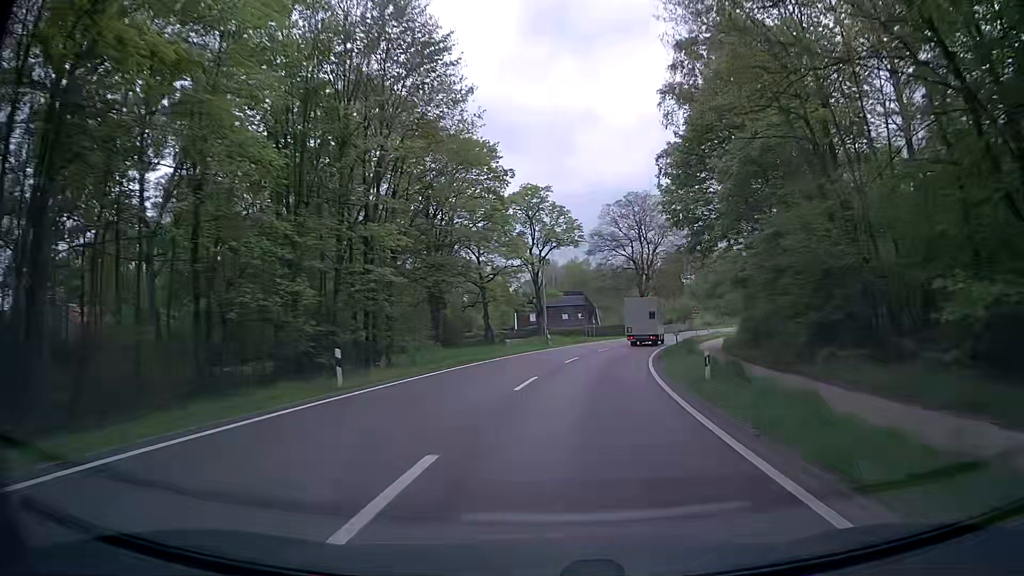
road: secondary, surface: asphalt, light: Day
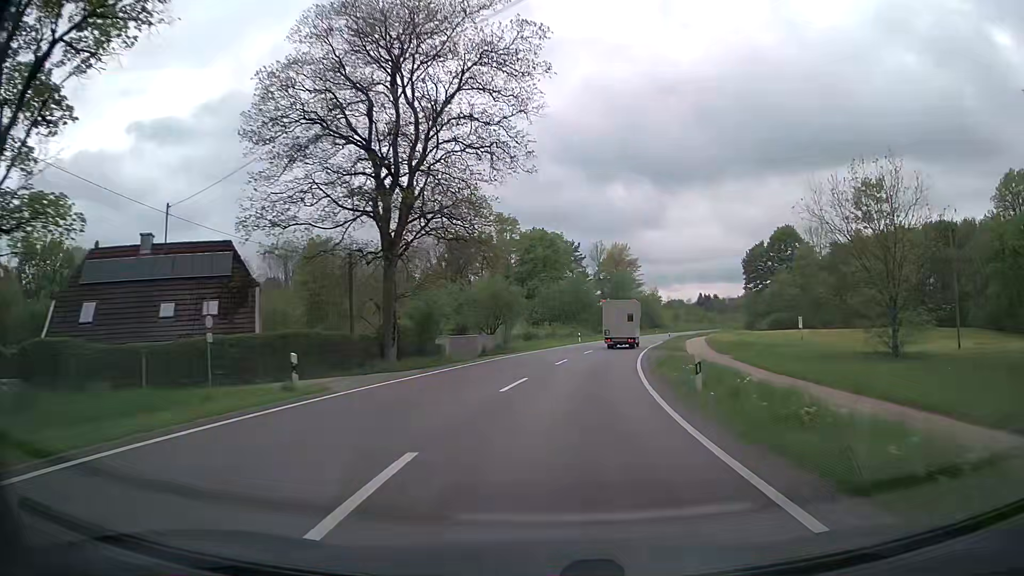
(+9.6, +59.1) m; +19°
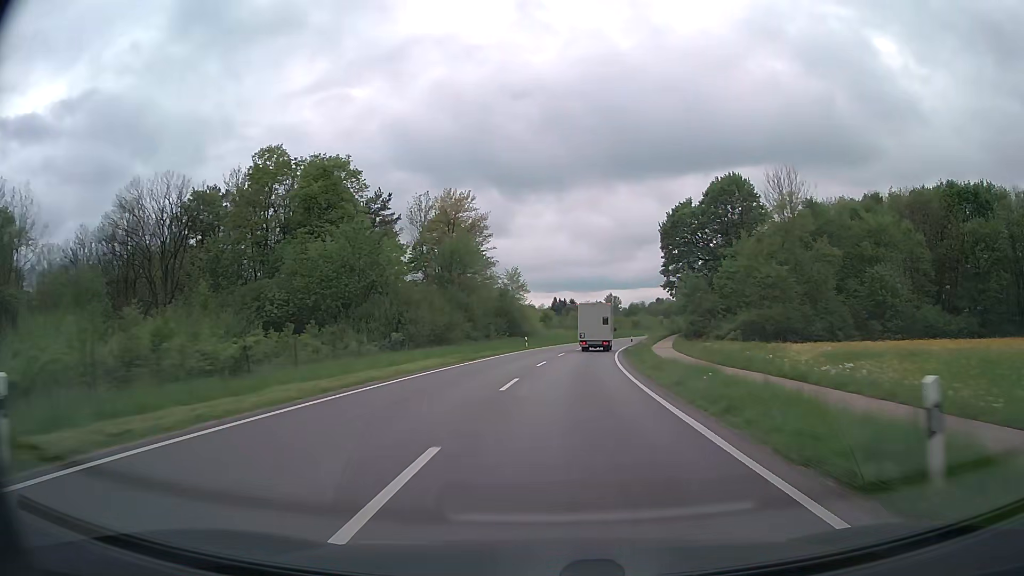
(+8.0, +59.4) m; +13°
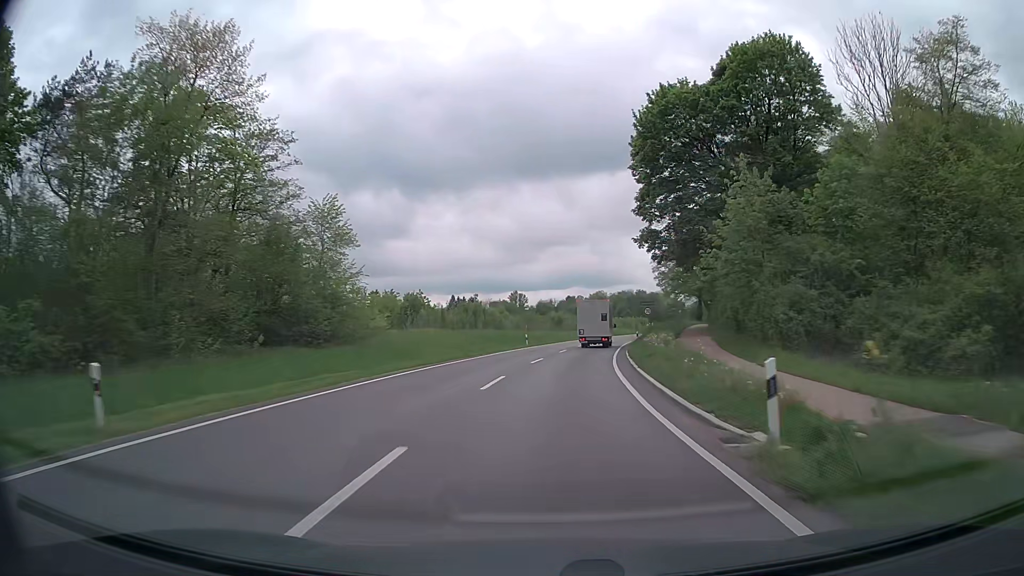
(+3.5, +48.3) m; +8°
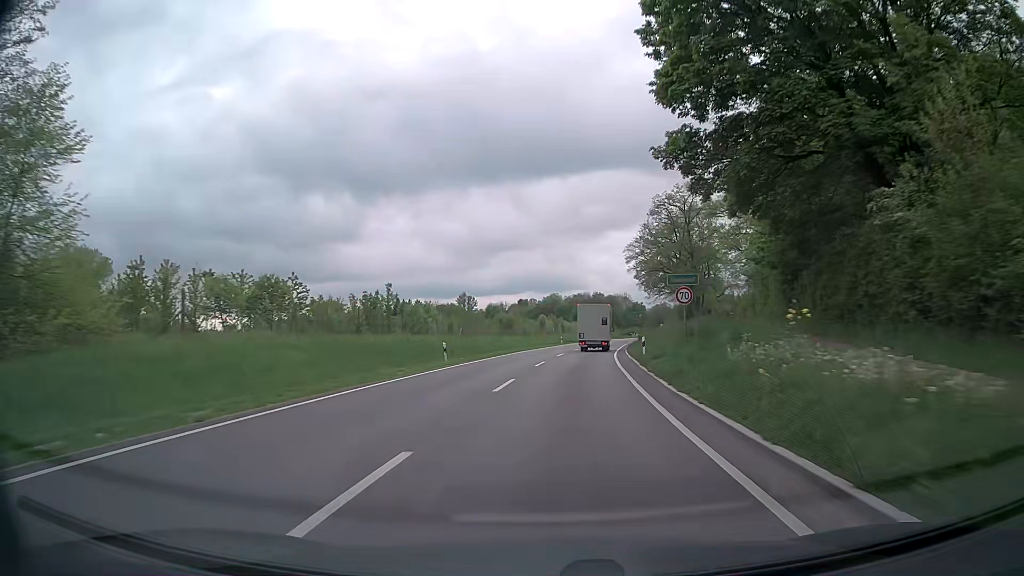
(+0.9, +24.5) m; +4°
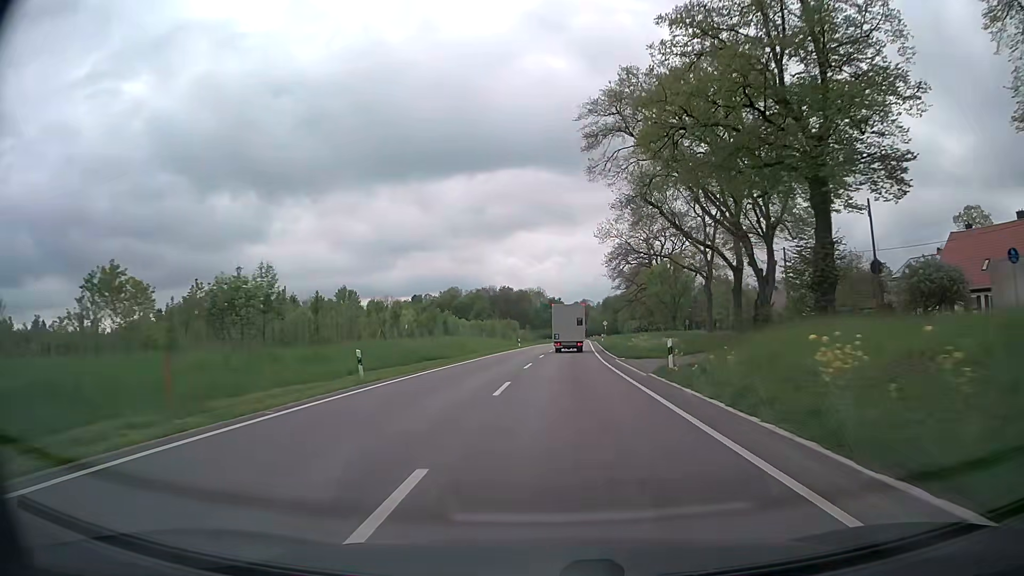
(+4.9, +61.3) m; +8°
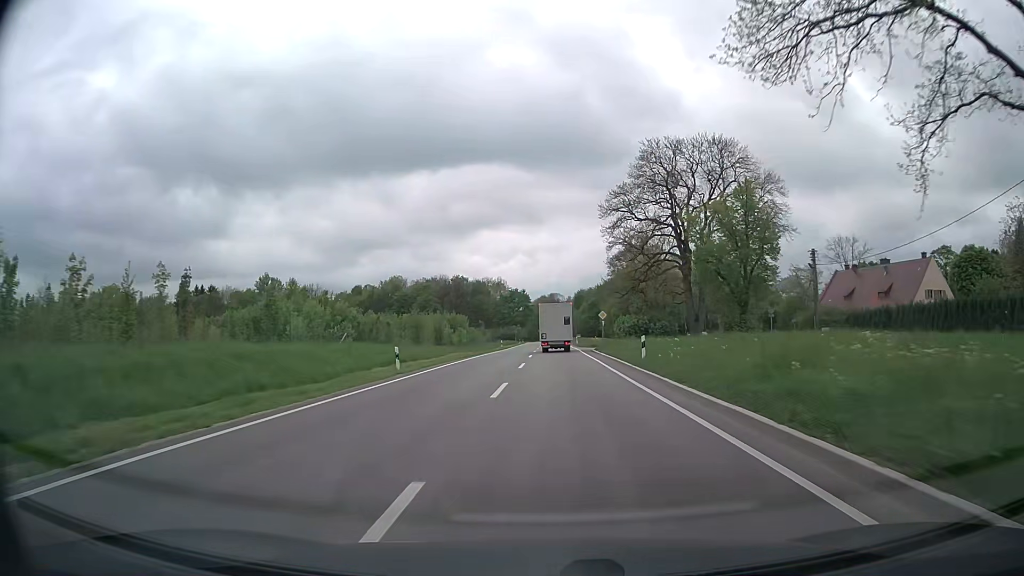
(+1.4, +49.0) m; +3°
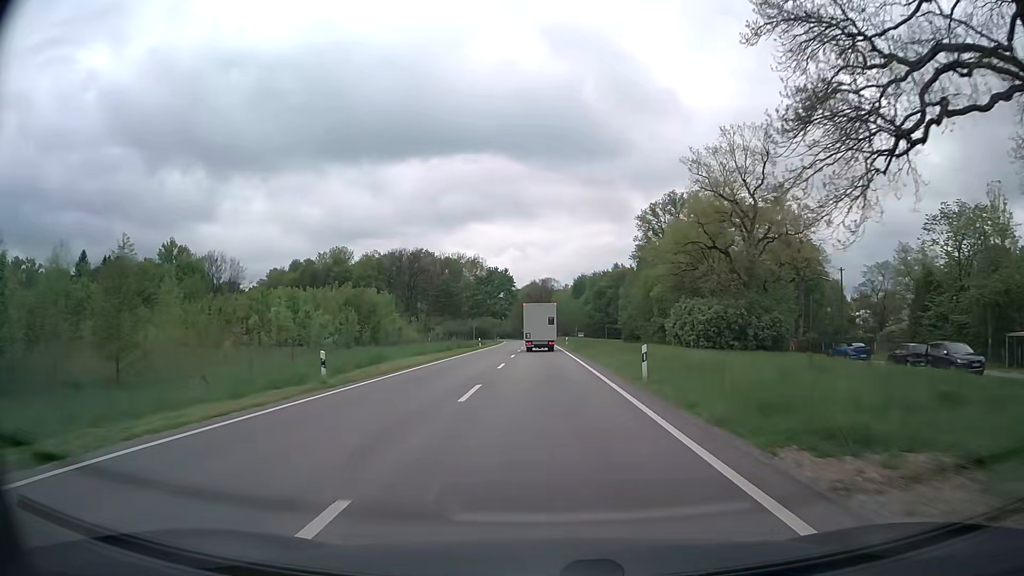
(+1.3, +61.2) m; +1°
(0, +10) (0, +20) (0, +30) (0, +40) (0, +50) (-1, +60) (-1, +70) (-1, +80) (-1, +90) (-1, +100) m
